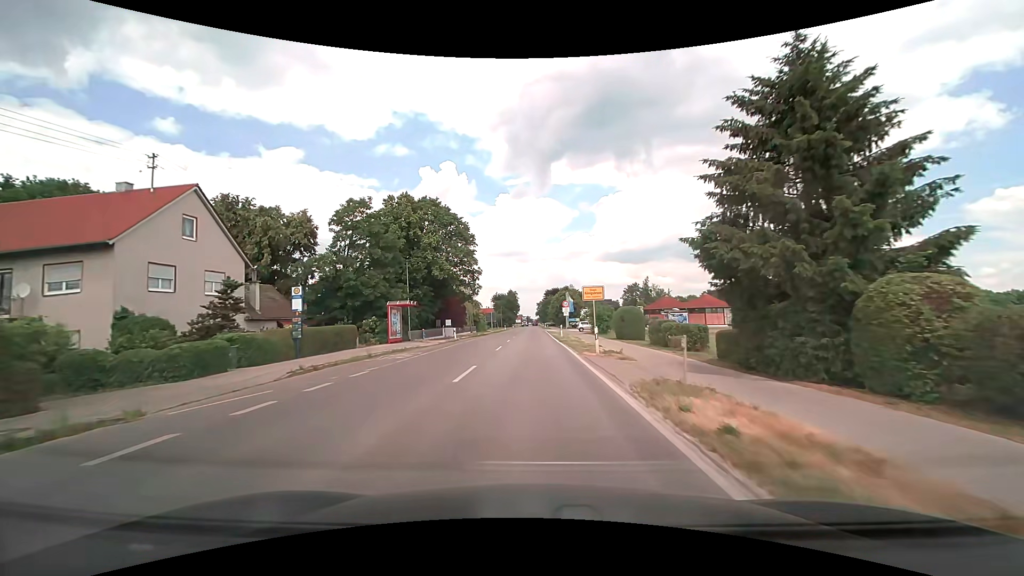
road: tertiary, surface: asphalt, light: Day
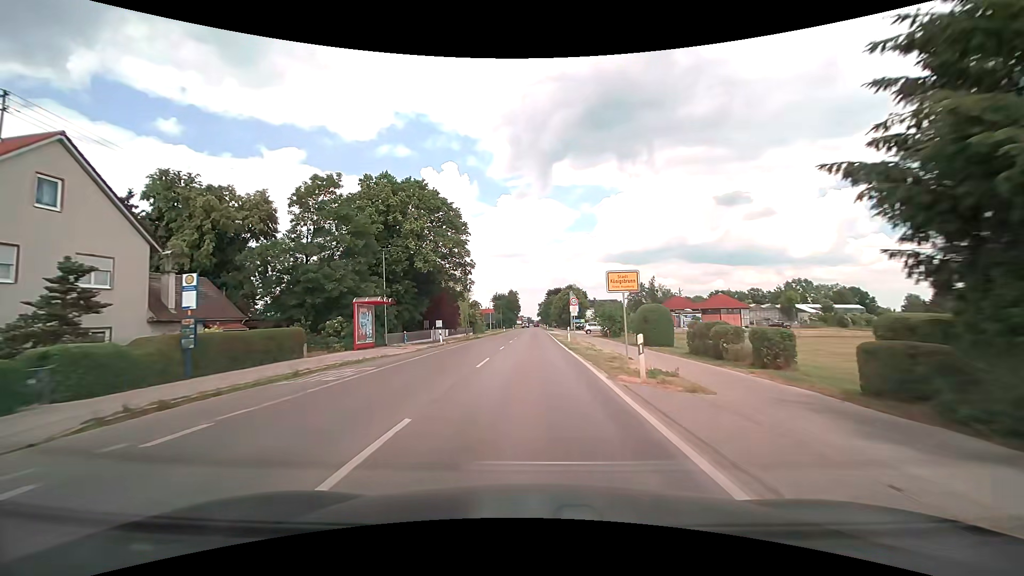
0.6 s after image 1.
(0.0, +8.0) m; 0°
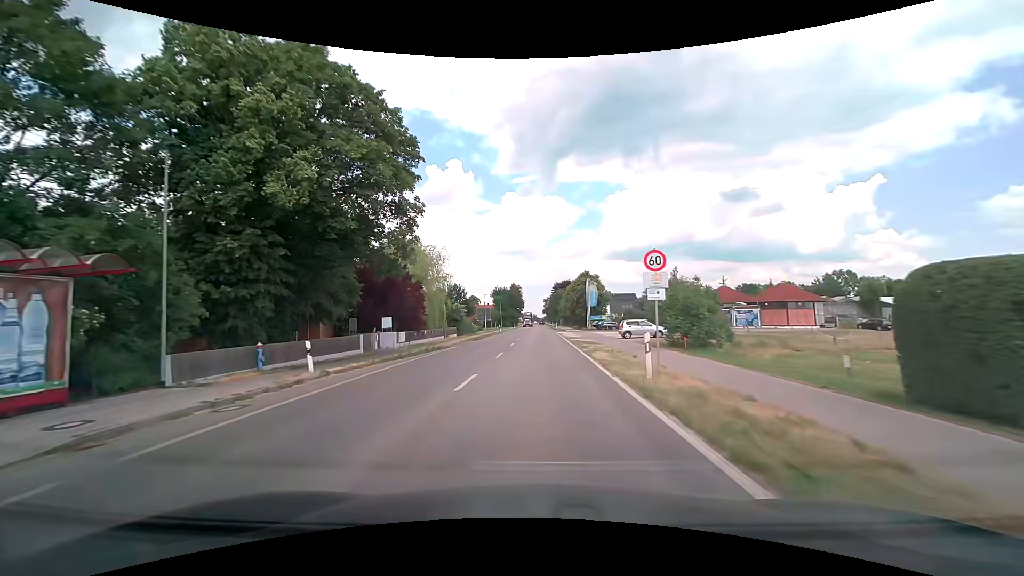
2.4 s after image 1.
(-0.1, +24.6) m; 0°
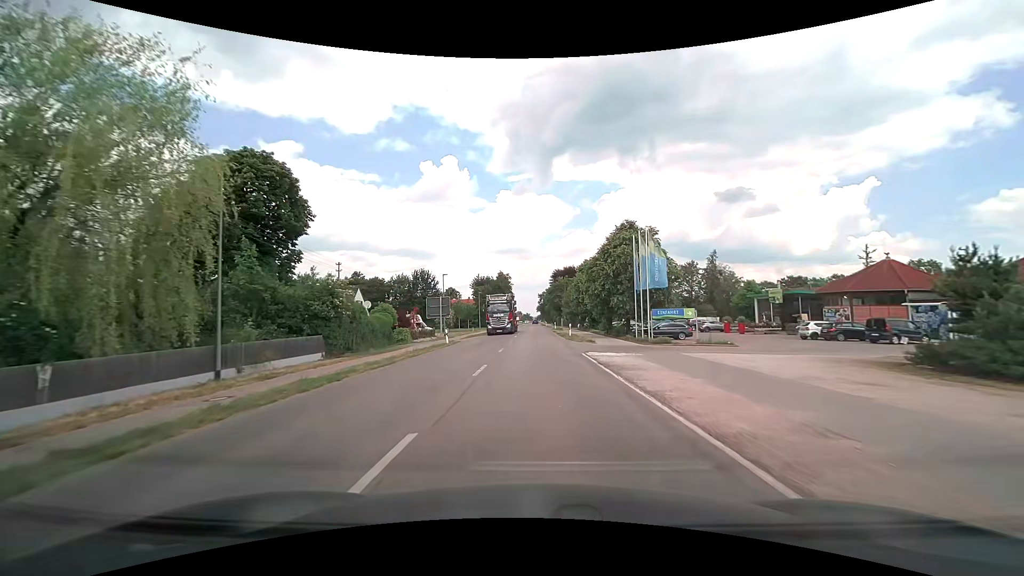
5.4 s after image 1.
(+0.1, +42.7) m; +1°
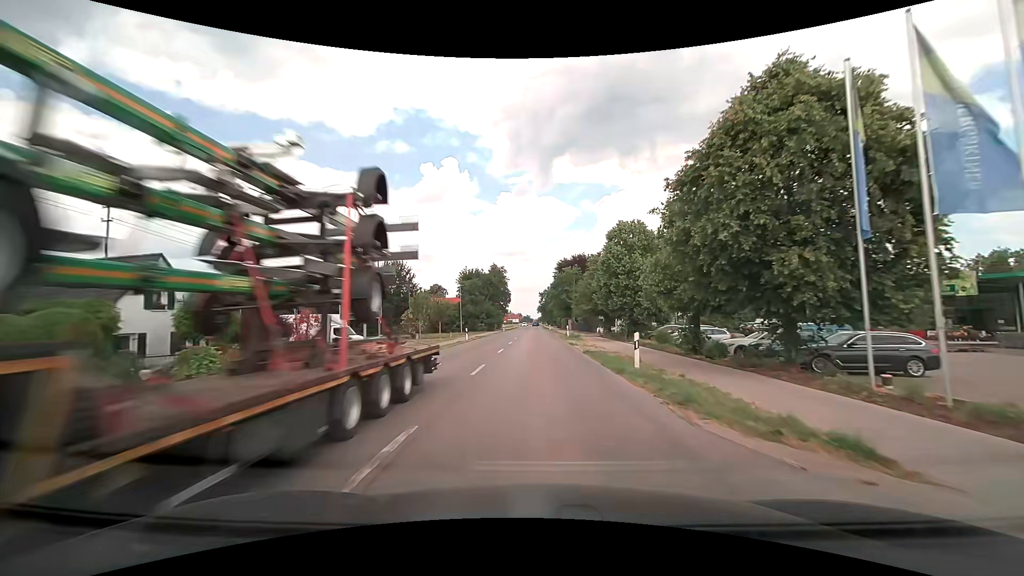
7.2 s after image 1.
(-0.1, +26.6) m; 0°
(0, +10) (0, +20) (0, +30) (0, +40) (0, +50) (0, +60) (0, +70) (0, +80) (0, +90) (0, +100) m
